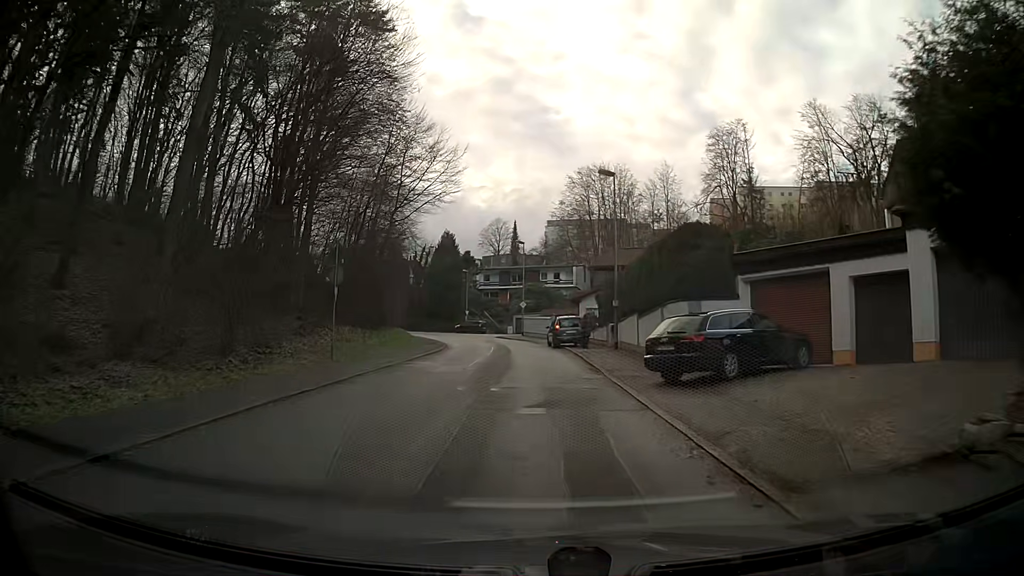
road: residential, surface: asphalt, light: Day
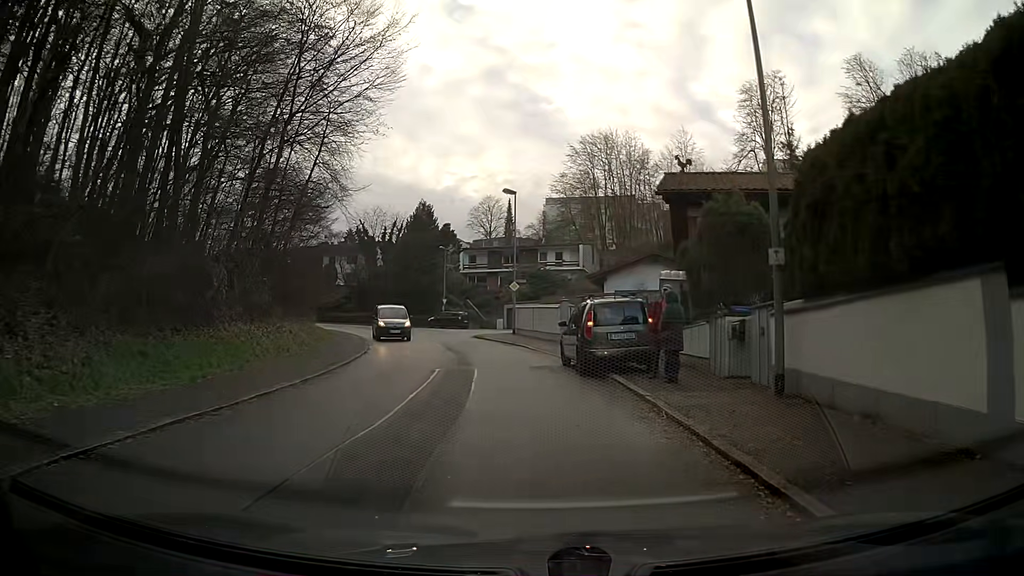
(0.0, +19.7) m; 0°
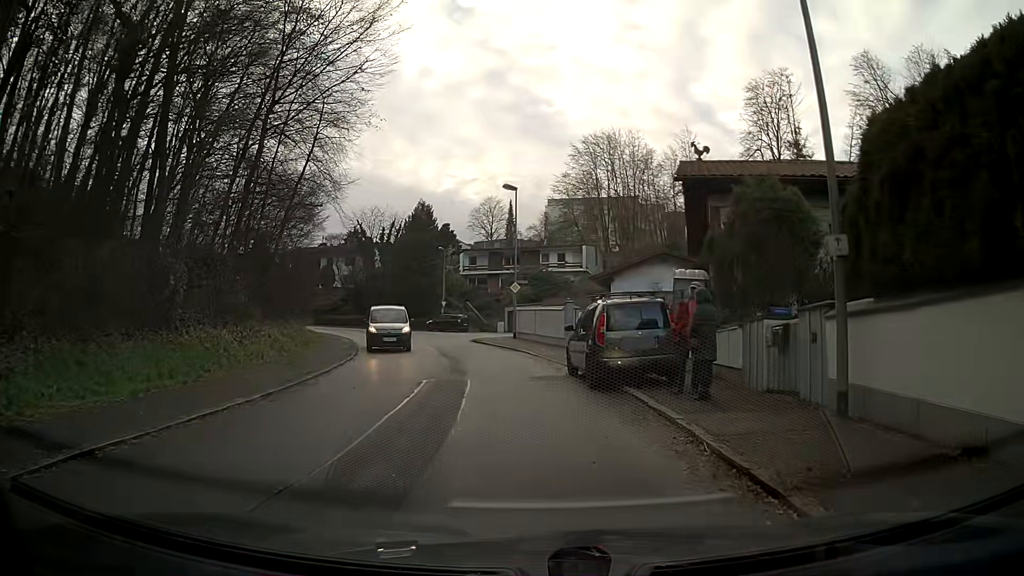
(0.0, +2.0) m; 0°
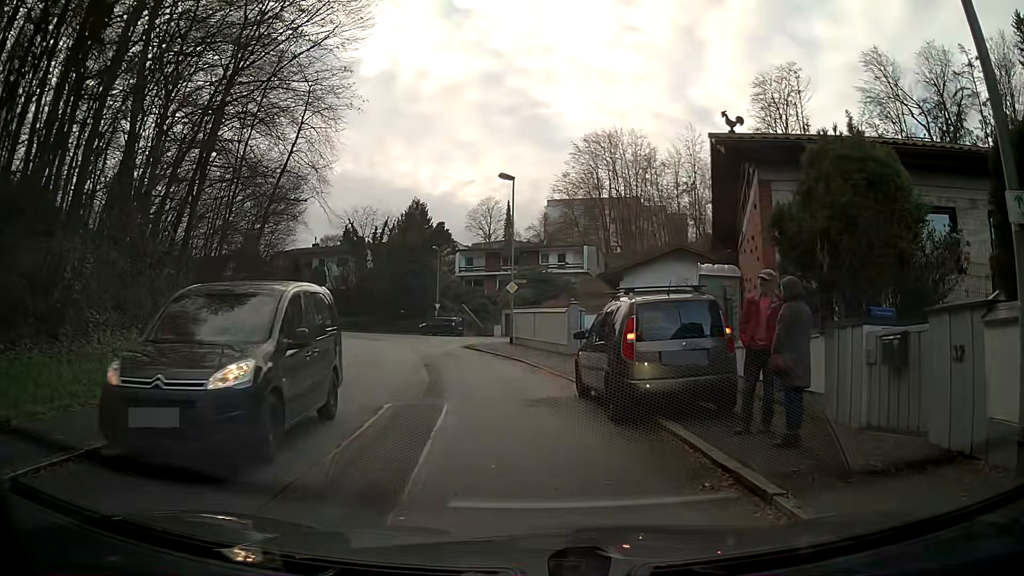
(0.0, +3.4) m; -2°
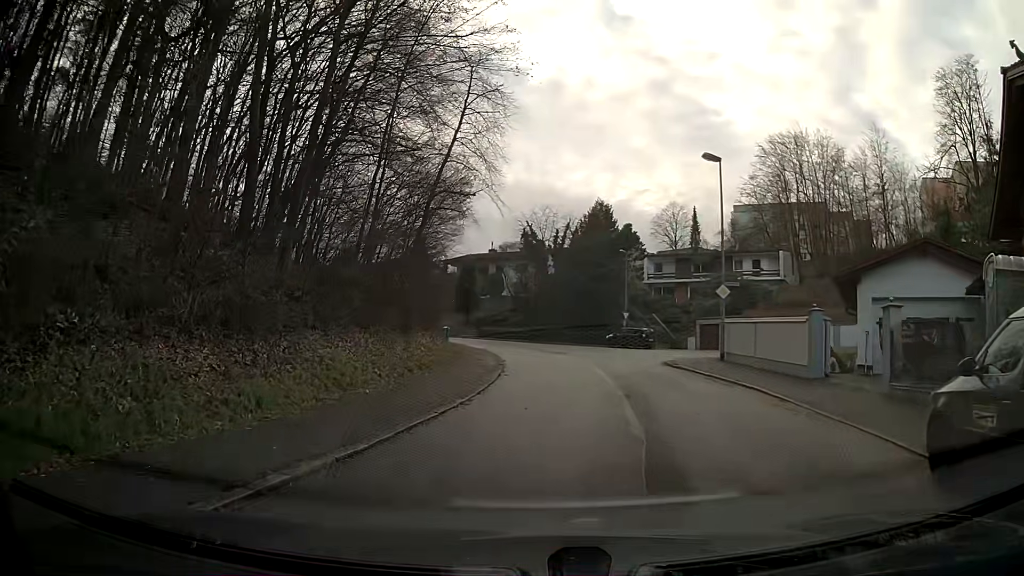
(-0.7, +6.1) m; -13°
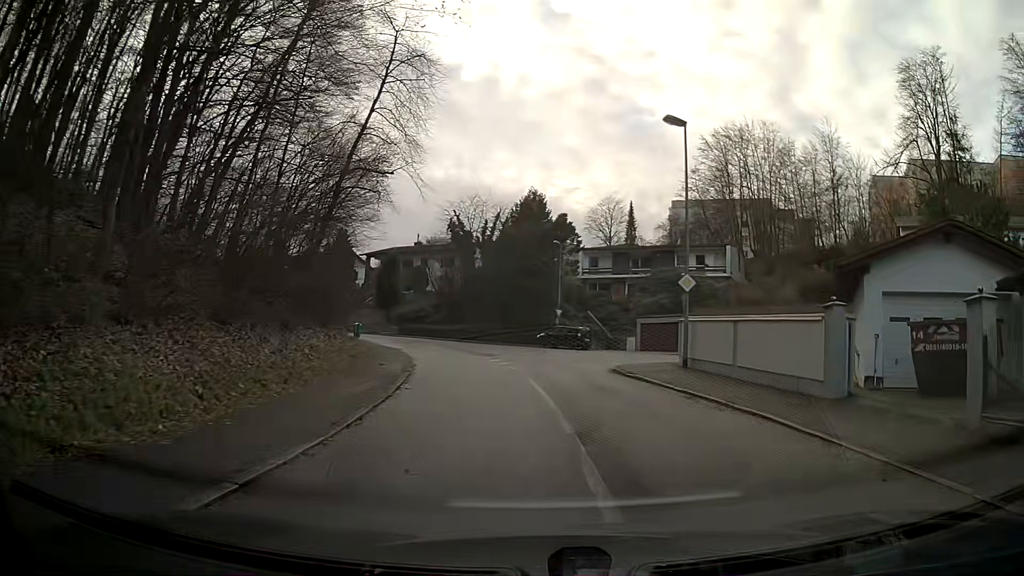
(+0.3, +5.3) m; +8°
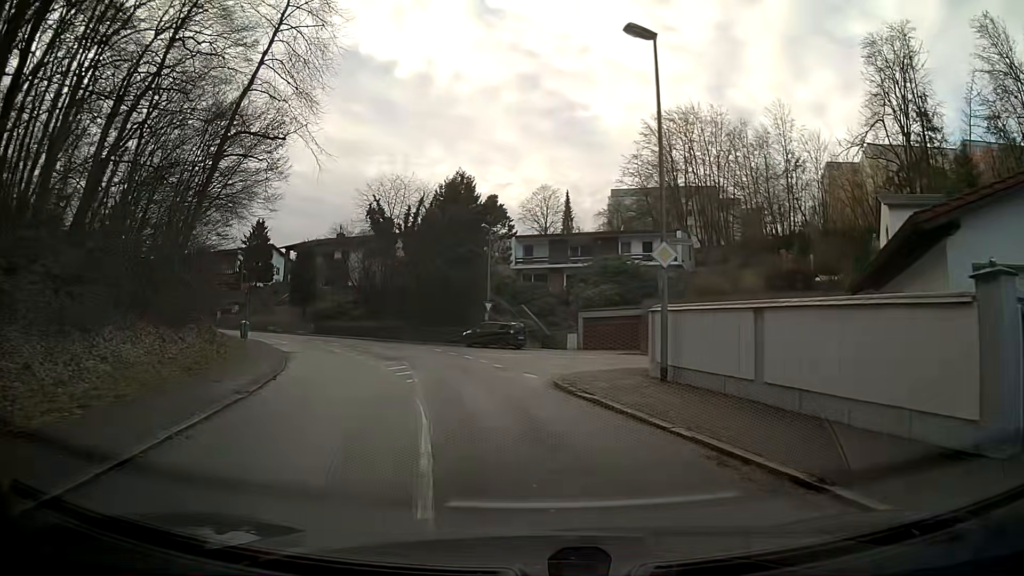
(+0.3, +7.1) m; +4°
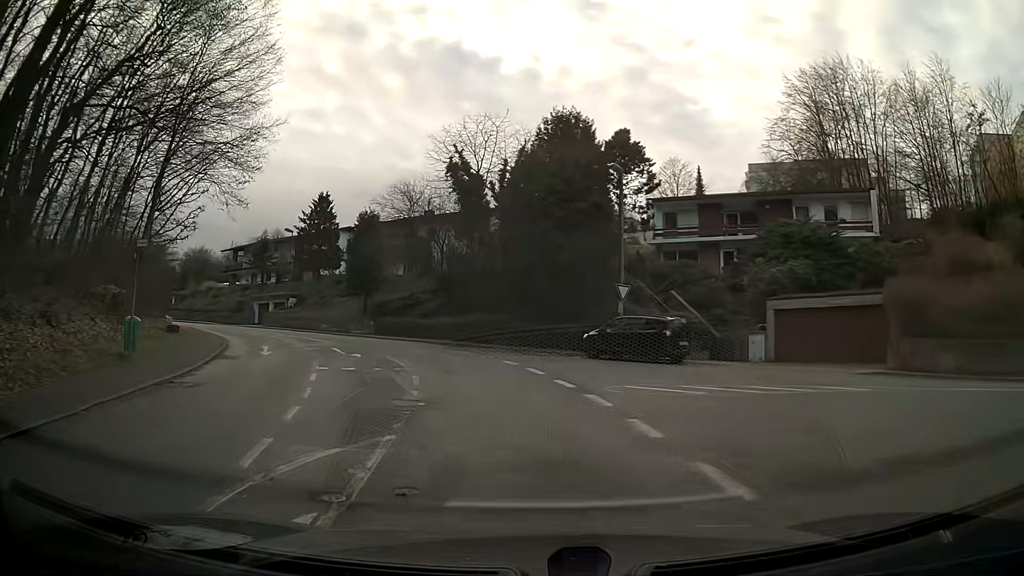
(-1.5, +17.4) m; -10°
(0, +10) (-3, +20) (-6, +29) (-12, +37) (-18, +45) (-25, +52) (-33, +59) (-41, +65) (-49, +71) (-57, +76) m
